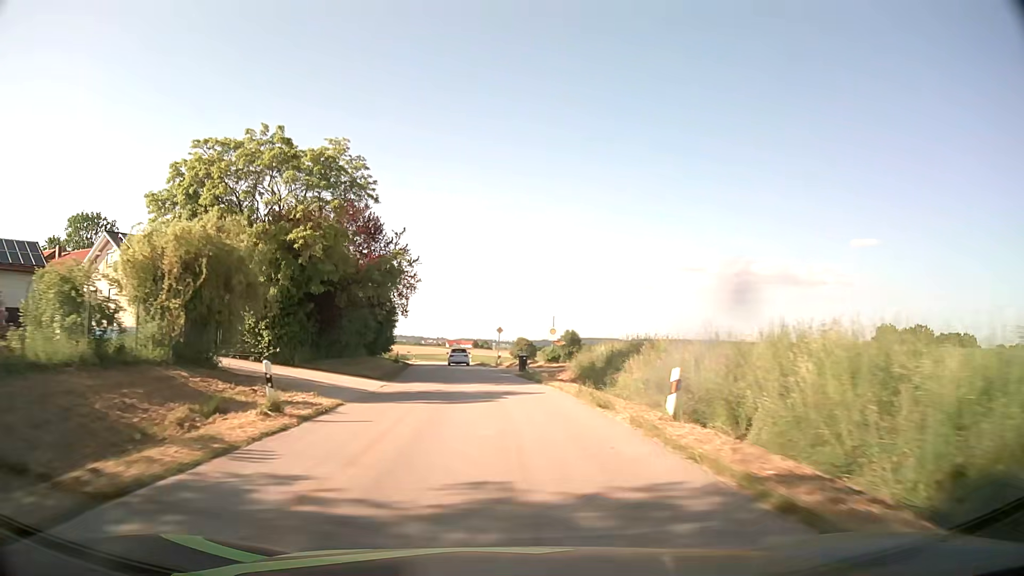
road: tertiary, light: Day
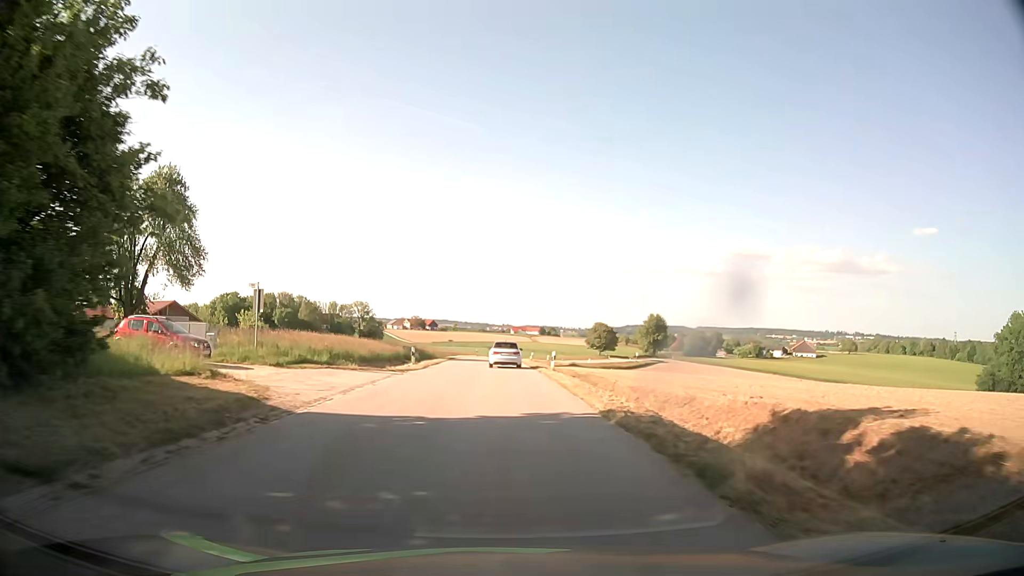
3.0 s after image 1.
(-3.2, +48.4) m; -5°
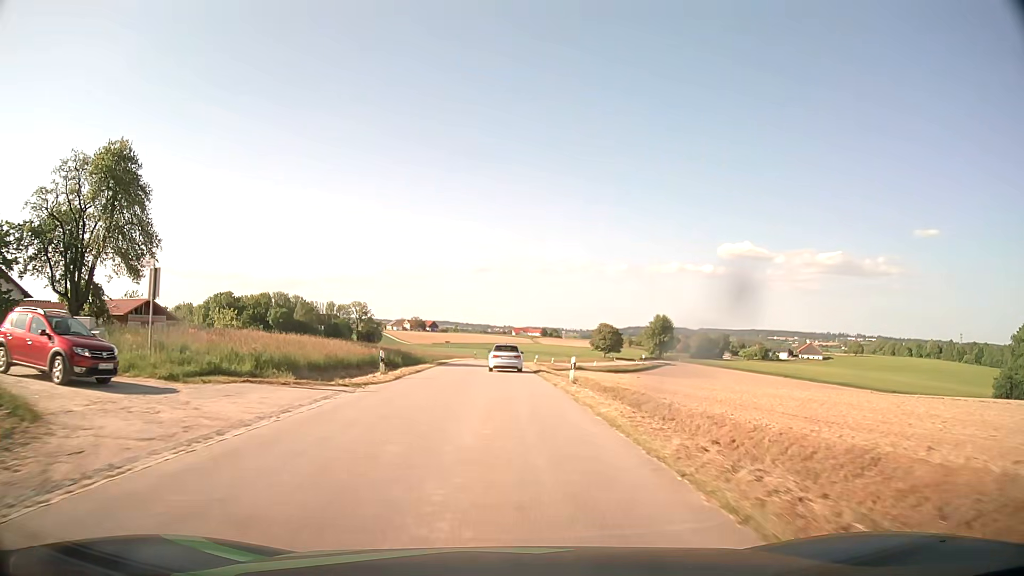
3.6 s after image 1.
(-0.1, +8.7) m; 0°
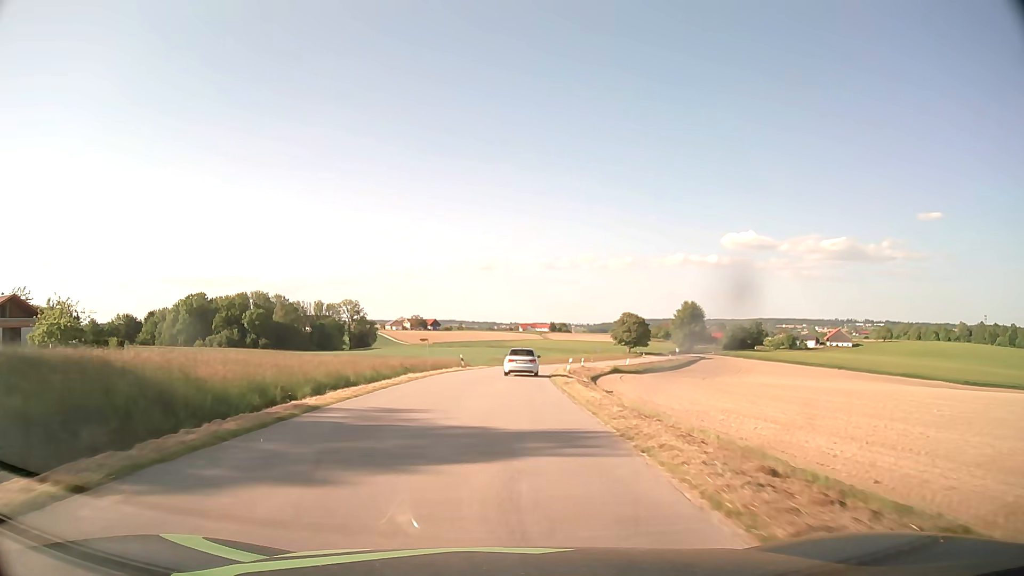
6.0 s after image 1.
(-0.1, +34.9) m; 0°
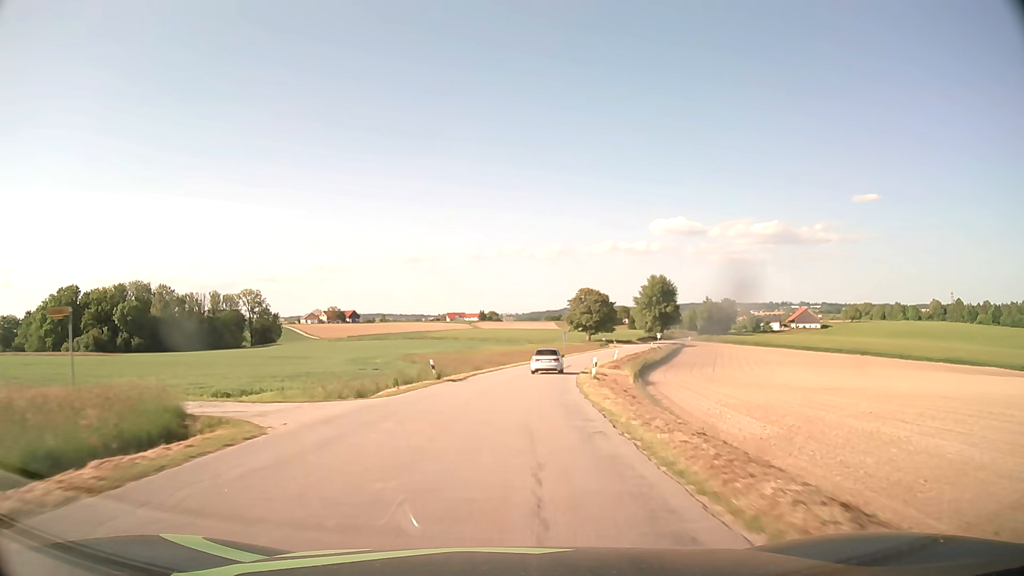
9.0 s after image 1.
(+1.5, +48.8) m; +5°
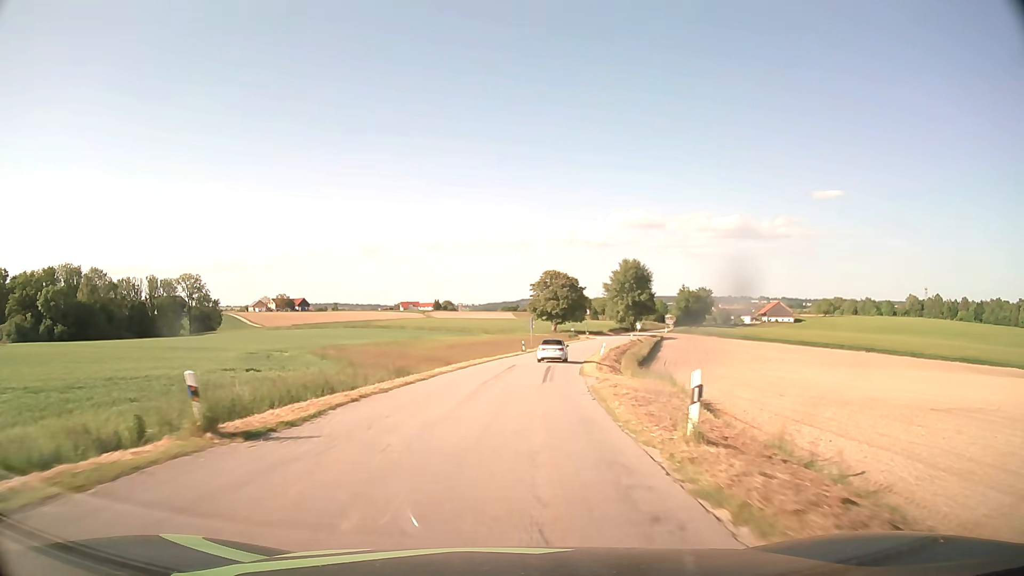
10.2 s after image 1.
(+0.7, +20.8) m; +4°
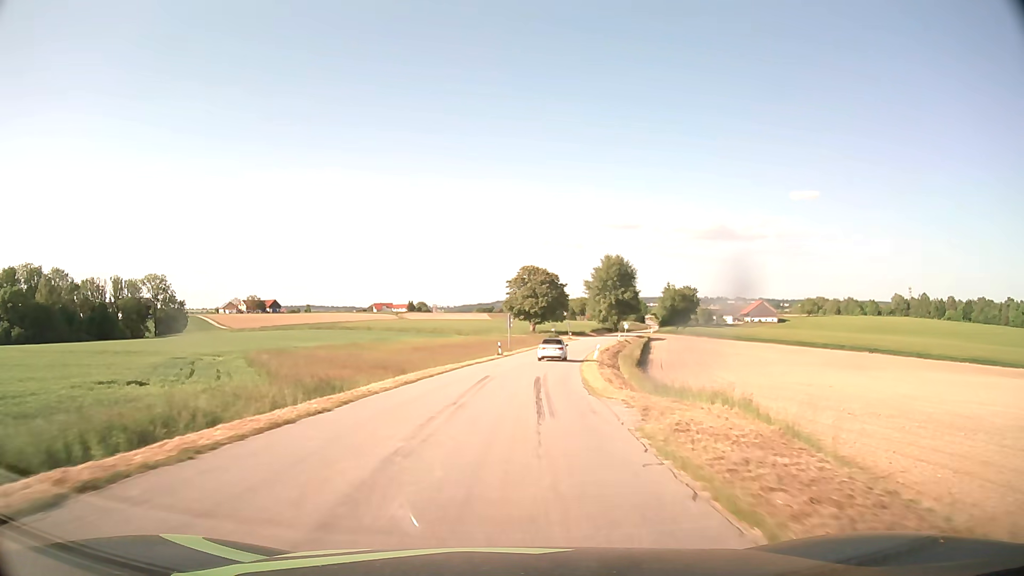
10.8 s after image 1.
(+0.2, +10.6) m; +2°
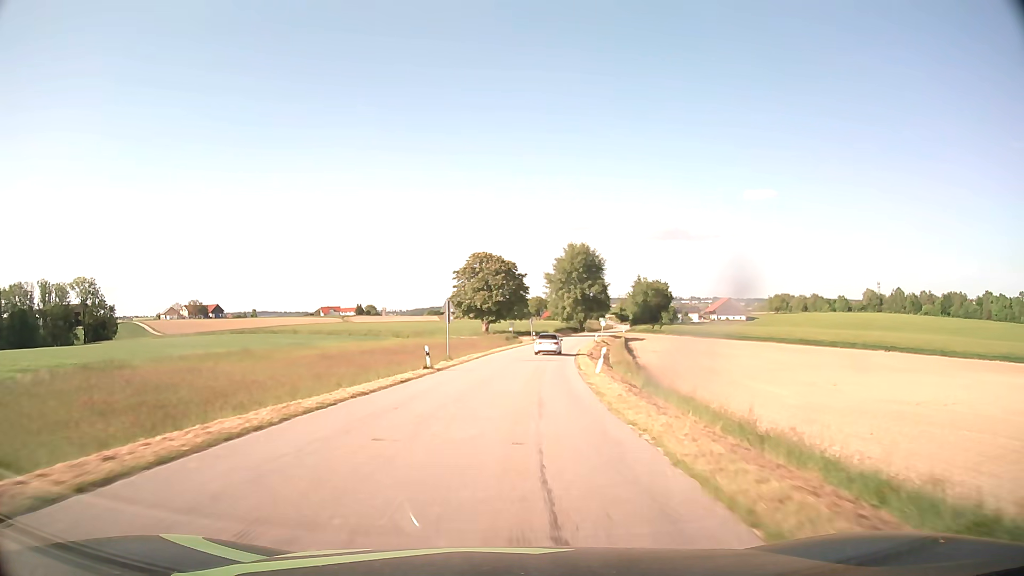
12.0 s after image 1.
(+0.7, +21.2) m; +4°
(0, +10) (0, +20) (+1, +30) (+2, +40) (+3, +50) (+5, +60) (+6, +70) (+8, +79) (+10, +89) (+12, +99) m
